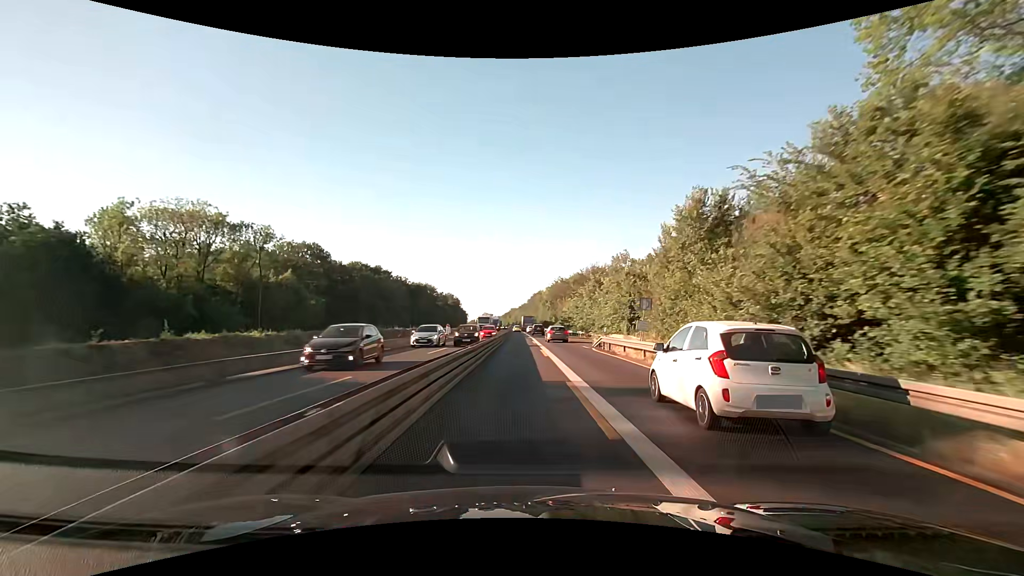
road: motorway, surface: asphalt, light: Day
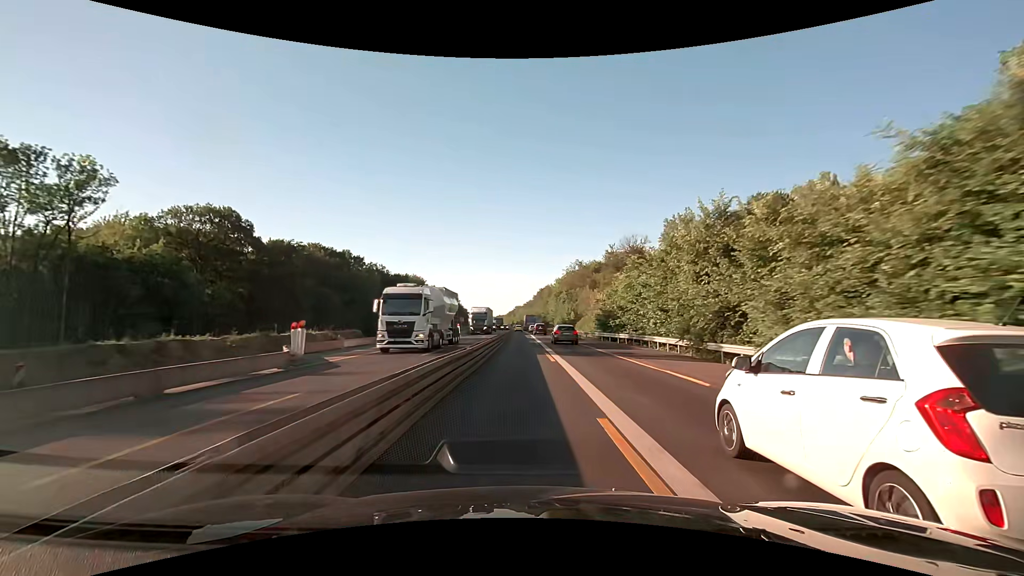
(-0.2, +38.7) m; -1°
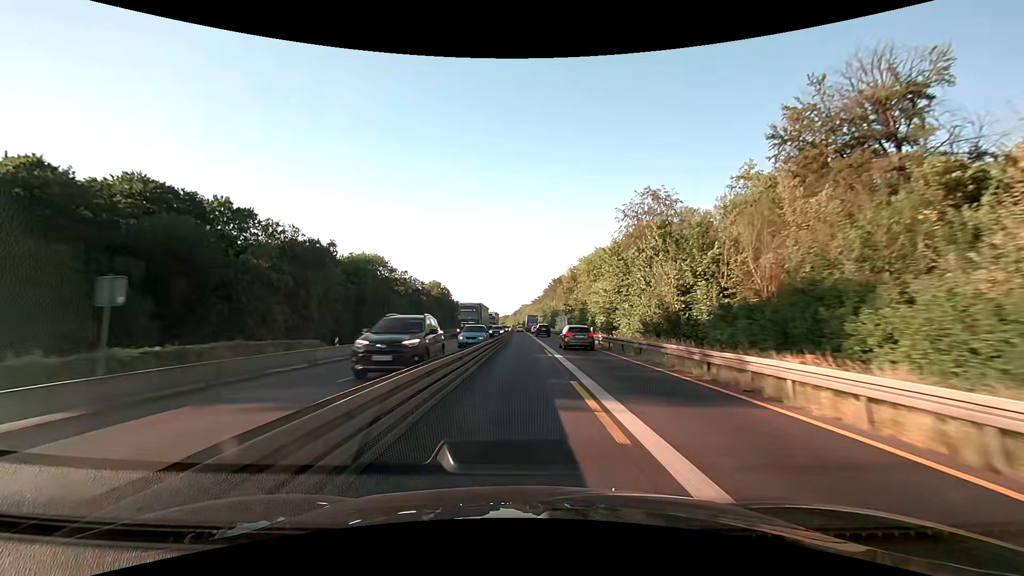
(-0.4, +64.4) m; -1°
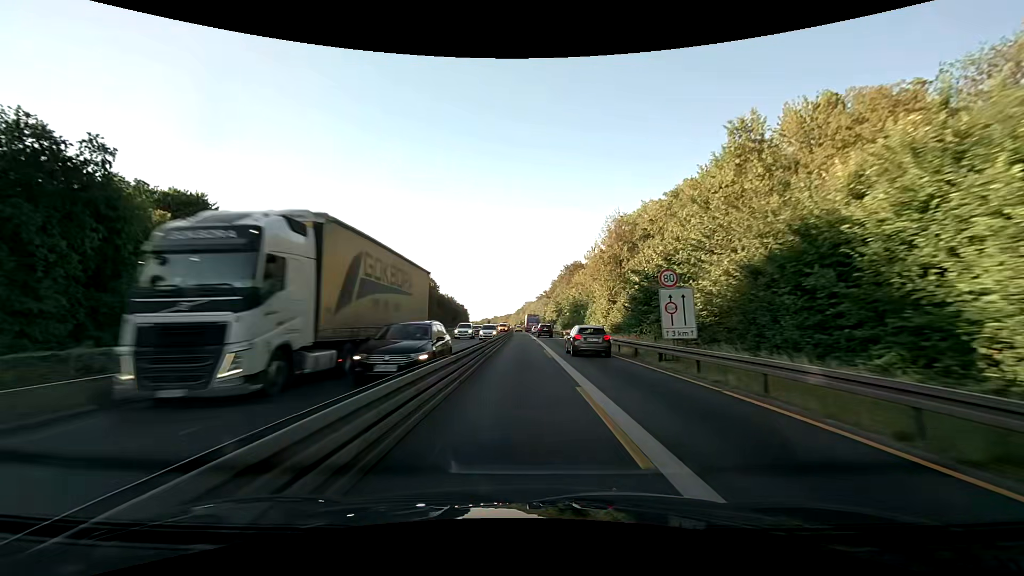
(-0.1, +51.5) m; 0°
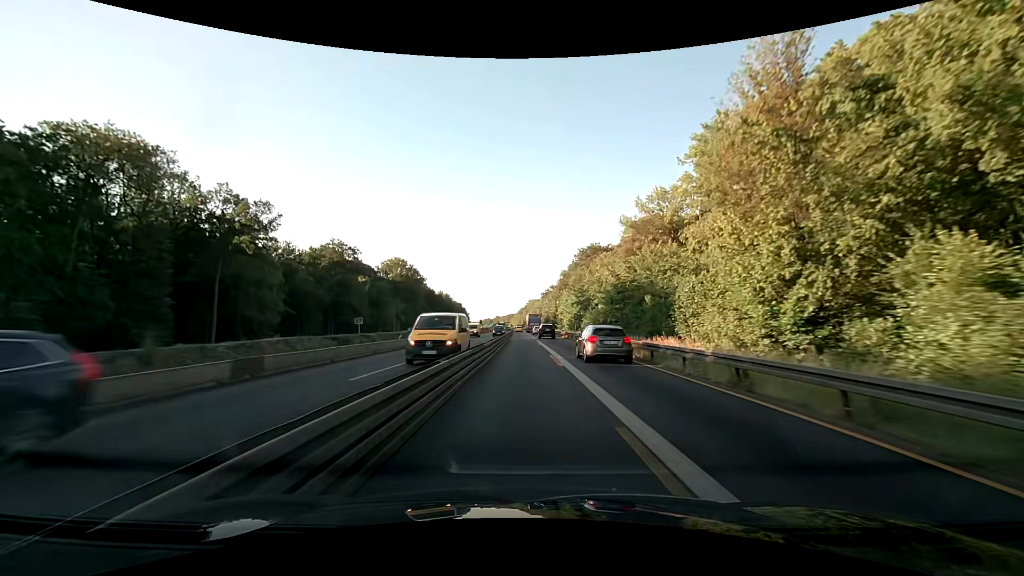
(-0.1, +38.7) m; 0°
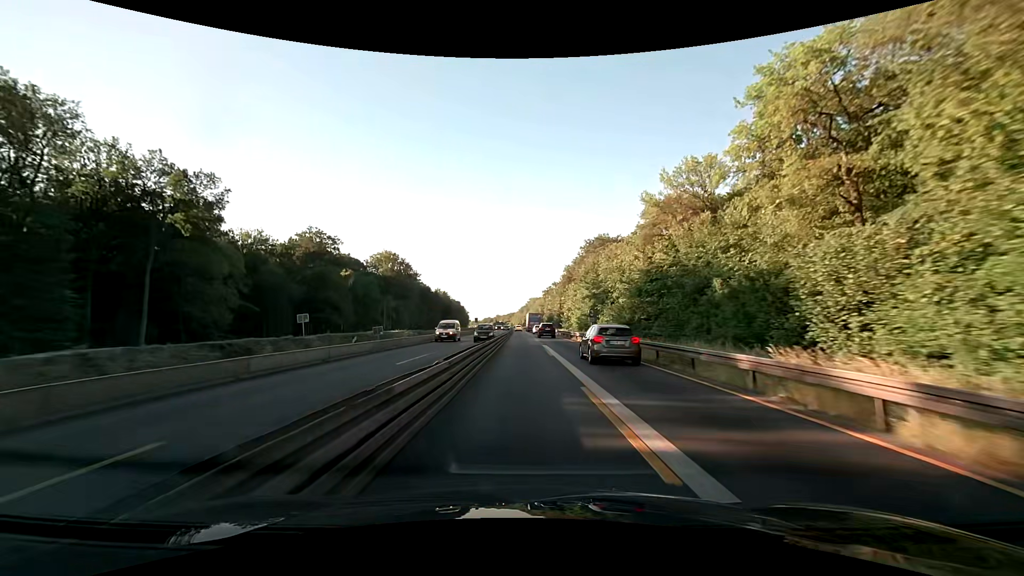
(0.0, +12.9) m; 0°
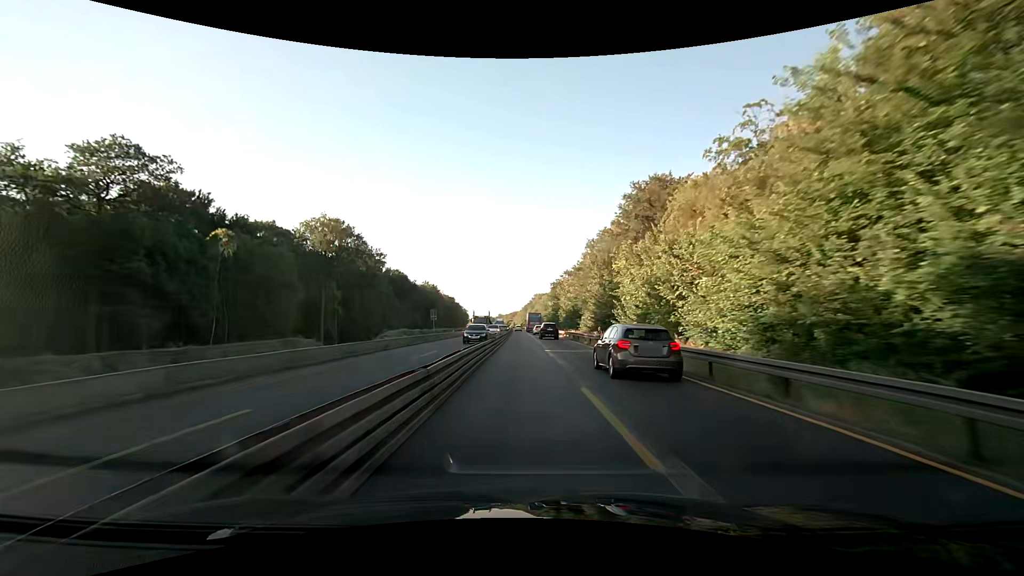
(-0.2, +51.5) m; -1°
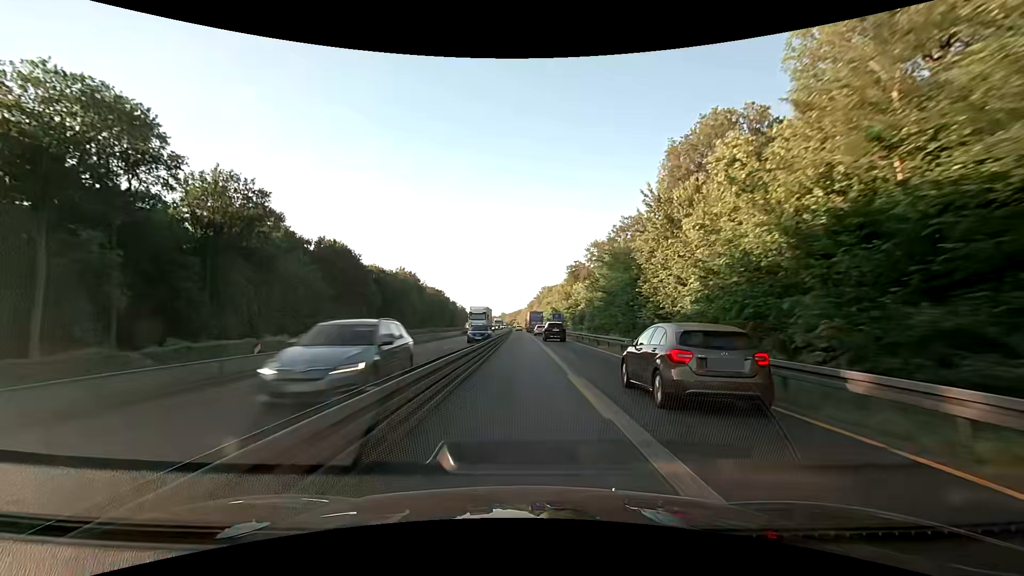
(-0.3, +64.3) m; 0°
(0, +10) (0, +20) (0, +30) (0, +40) (0, +50) (0, +60) (0, +70) (-1, +80) (-1, +90) (-1, +100) m
